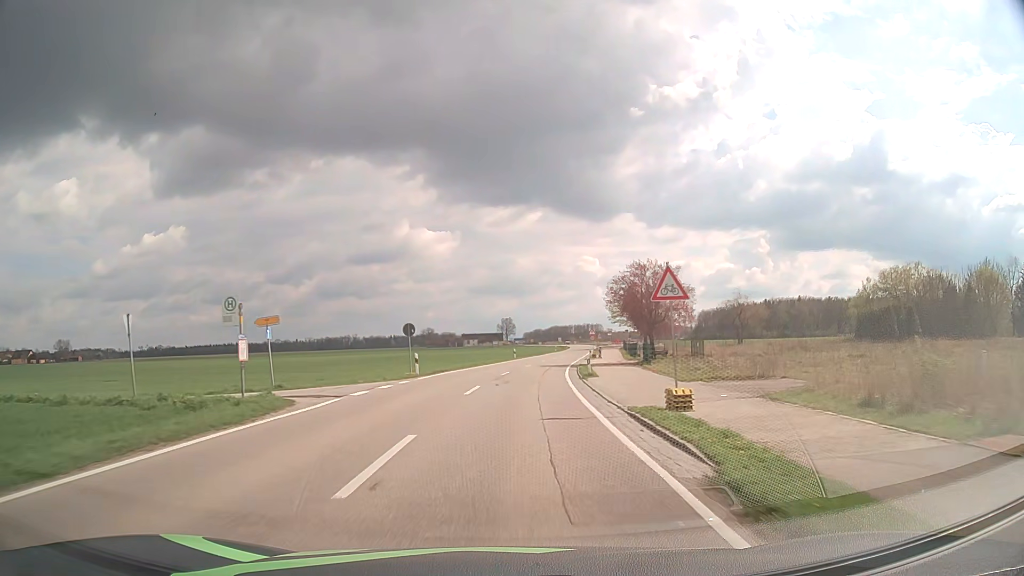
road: tertiary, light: Day
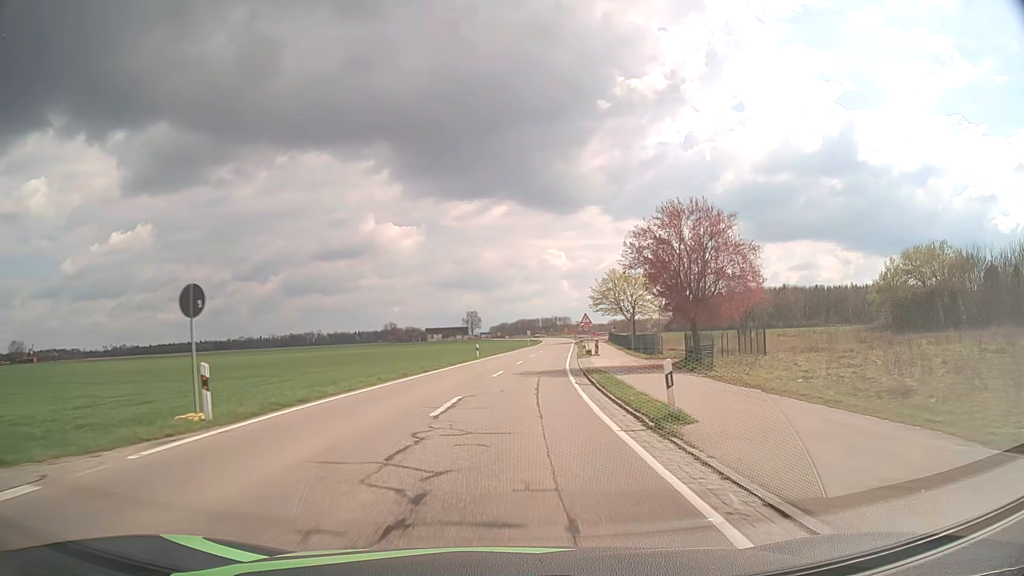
(+0.5, +19.4) m; +3°
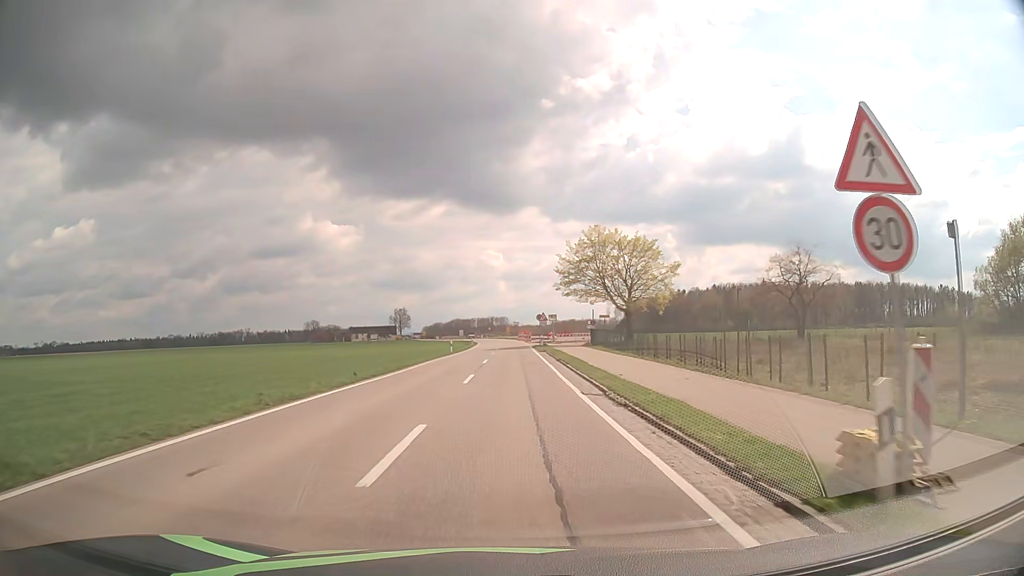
(+2.1, +43.3) m; +6°
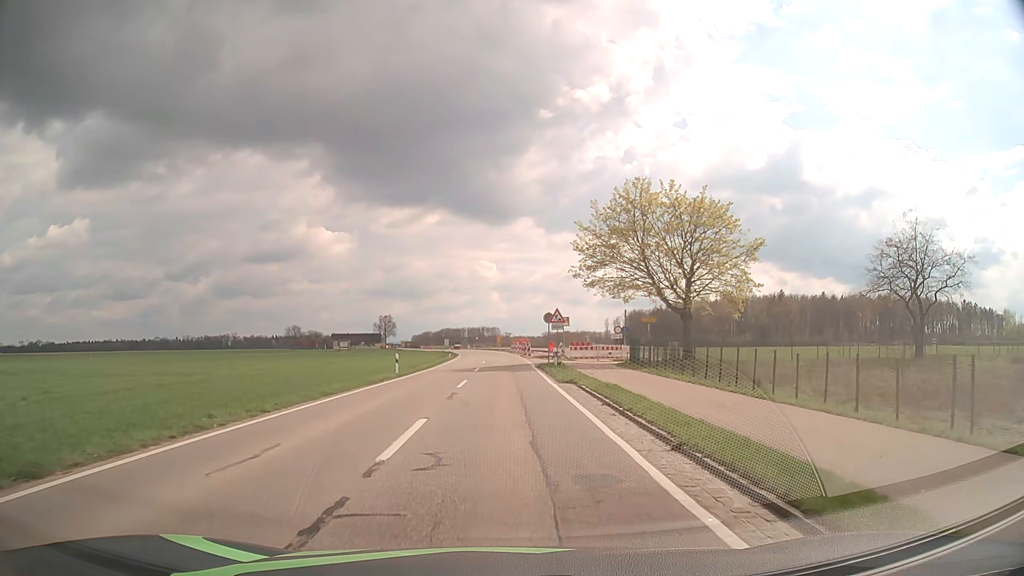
(+0.1, +23.5) m; 0°
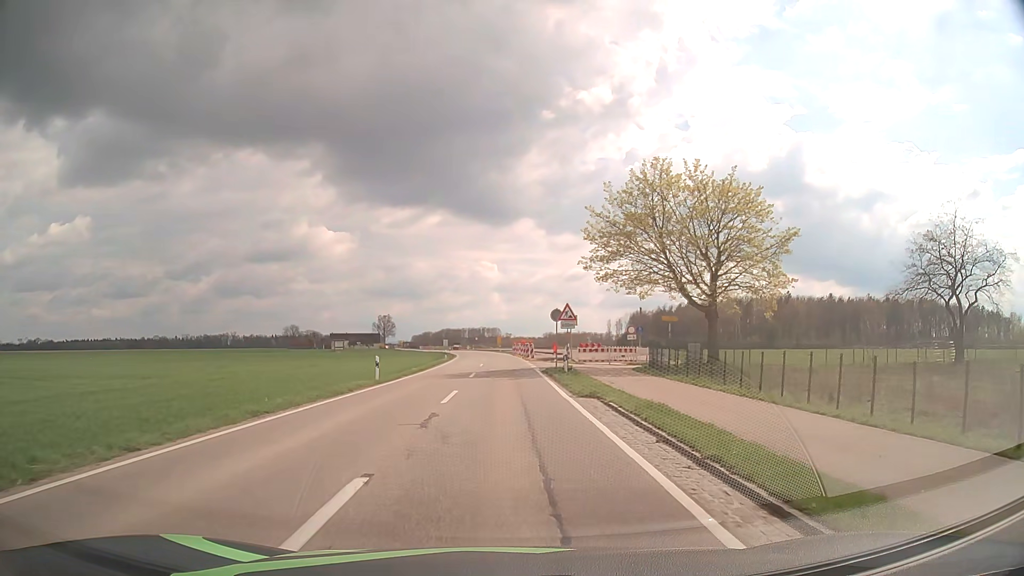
(0.0, +5.1) m; 0°
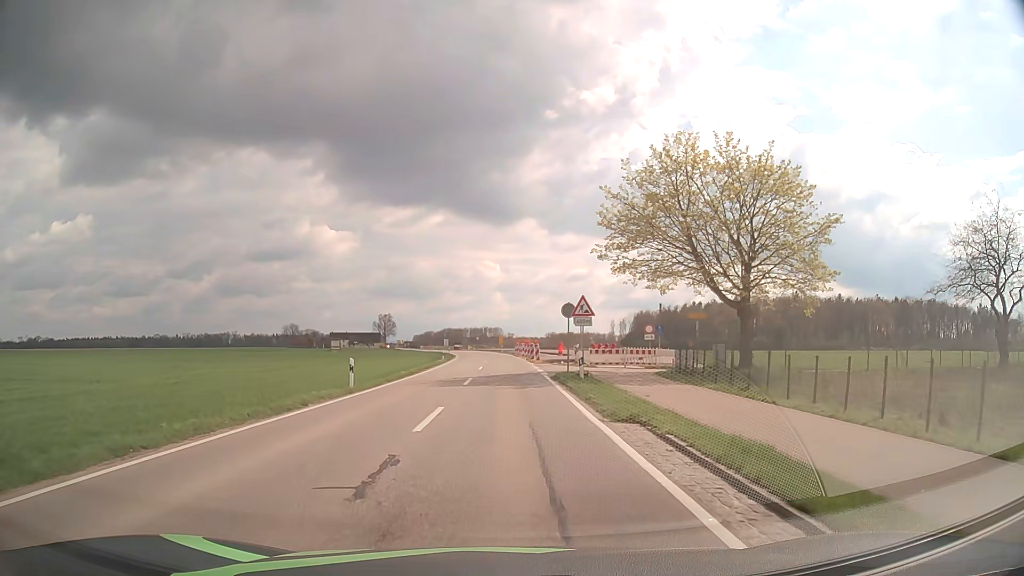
(0.0, +4.9) m; -1°
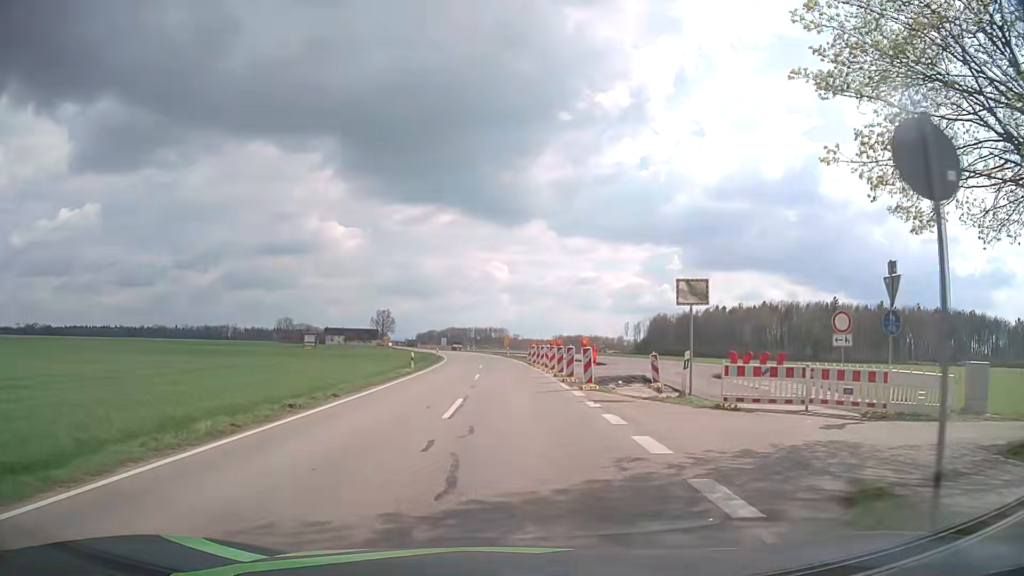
(-0.1, +23.2) m; 0°
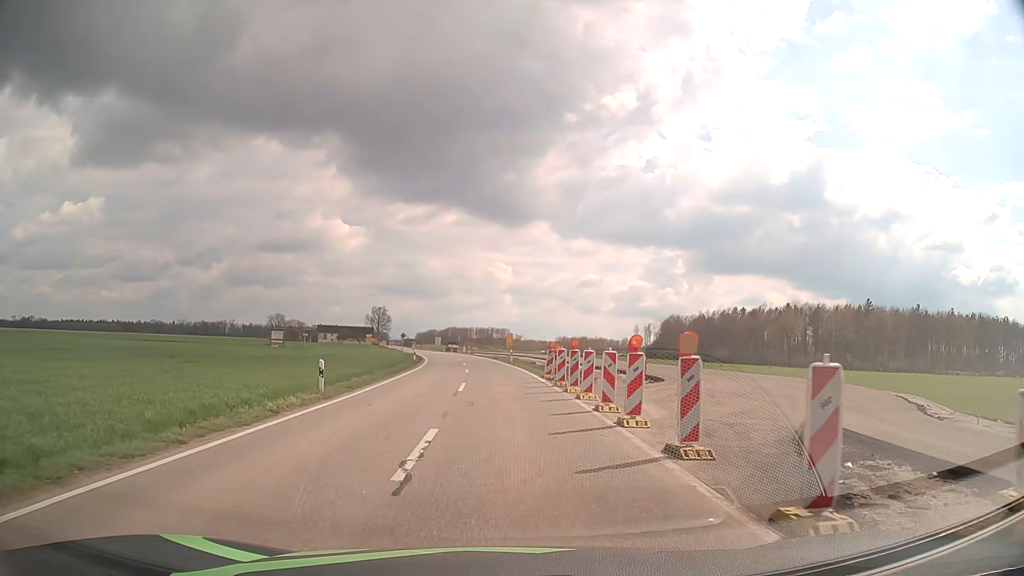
(0.0, +18.7) m; 0°
(0, +10) (0, +20) (-1, +30) (-1, +40) (-2, +50) (-2, +60) (-4, +70) (-5, +80) (-7, +90) (-9, +99) m
